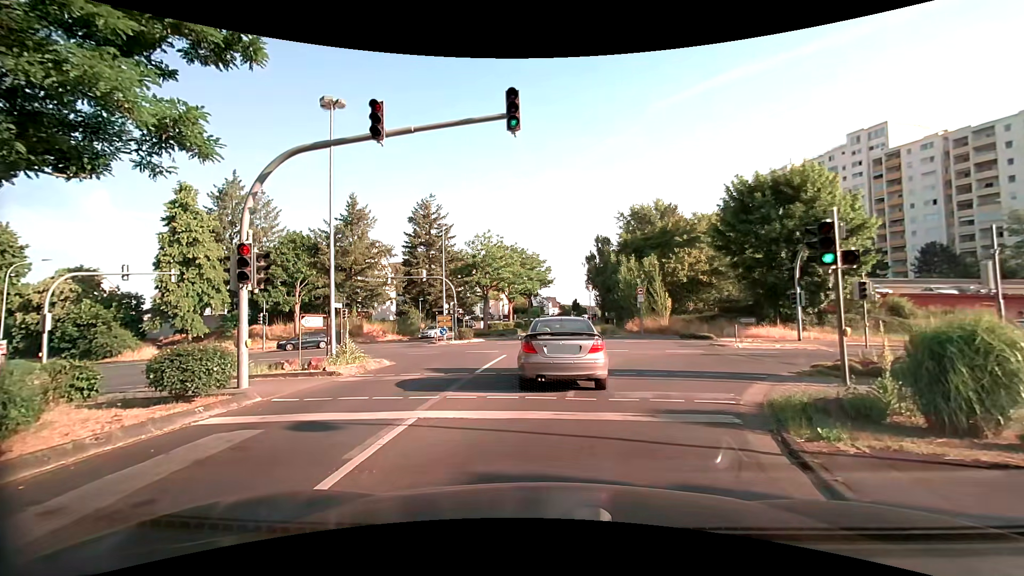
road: tertiary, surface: asphalt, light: Day
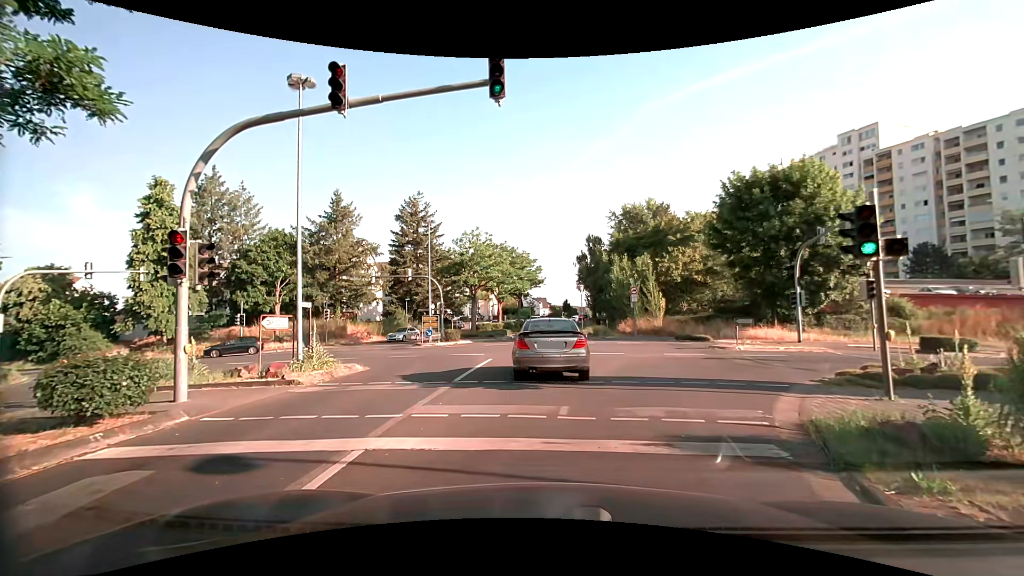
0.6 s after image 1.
(0.0, +1.8) m; 0°
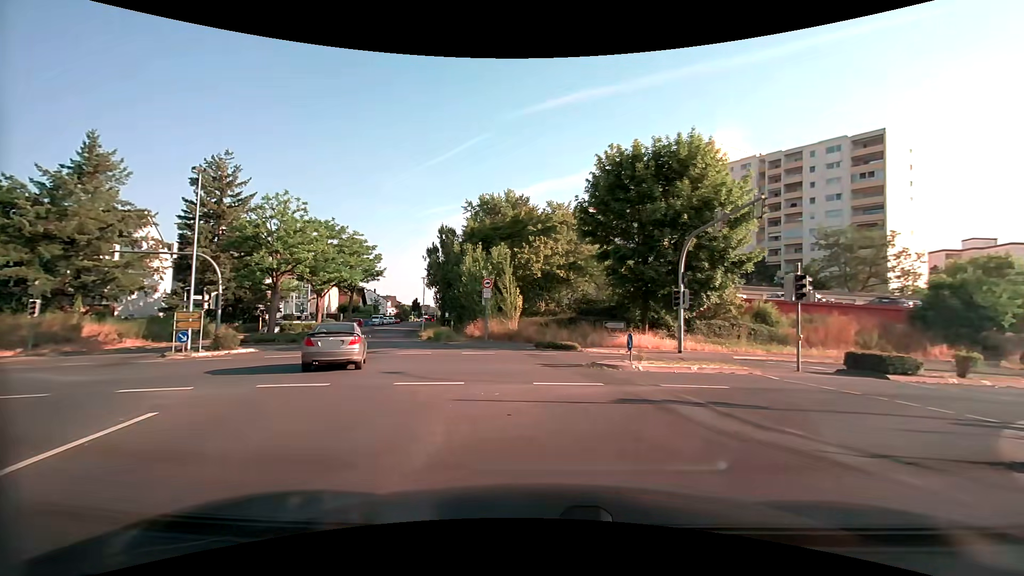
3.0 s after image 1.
(+1.1, +9.9) m; +16°
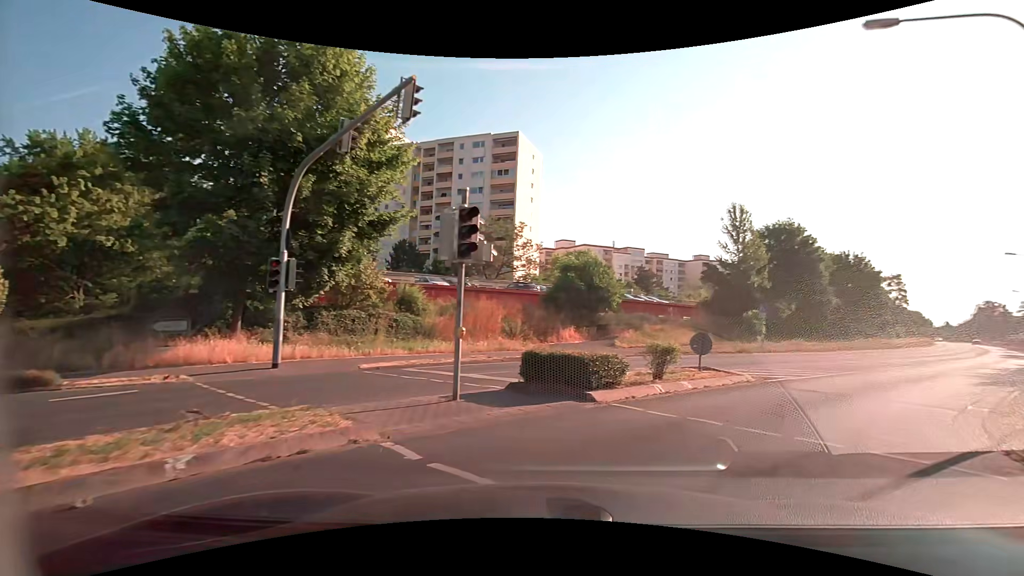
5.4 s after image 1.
(+3.5, +10.3) m; +36°
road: secondary
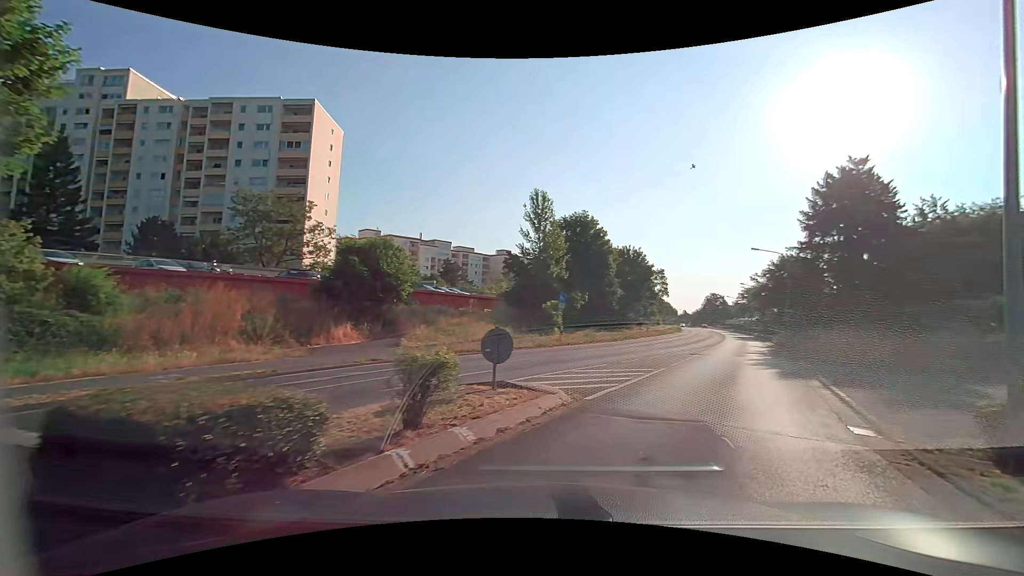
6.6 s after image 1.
(+1.3, +5.7) m; +24°
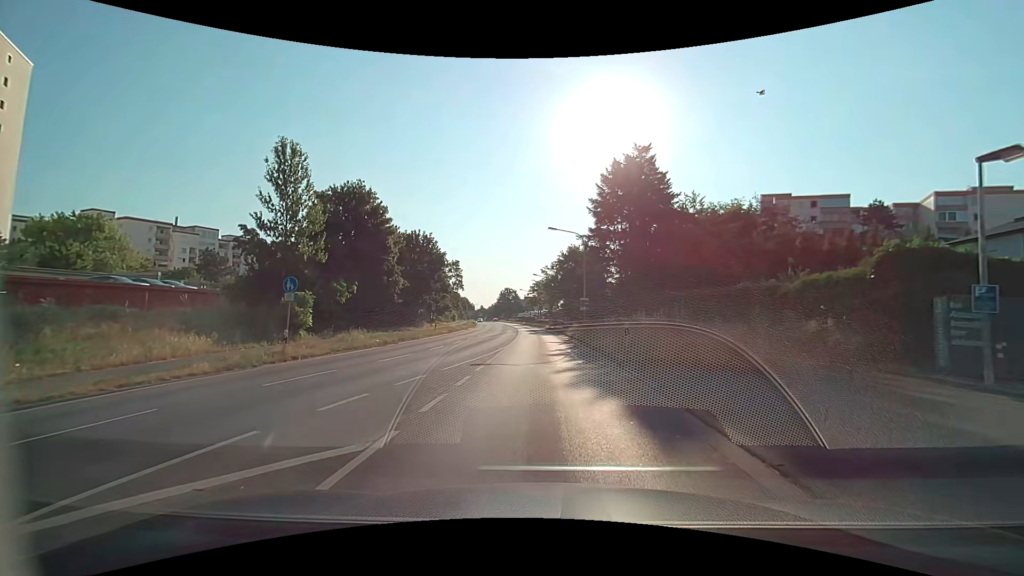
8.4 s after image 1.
(+2.4, +9.7) m; +23°
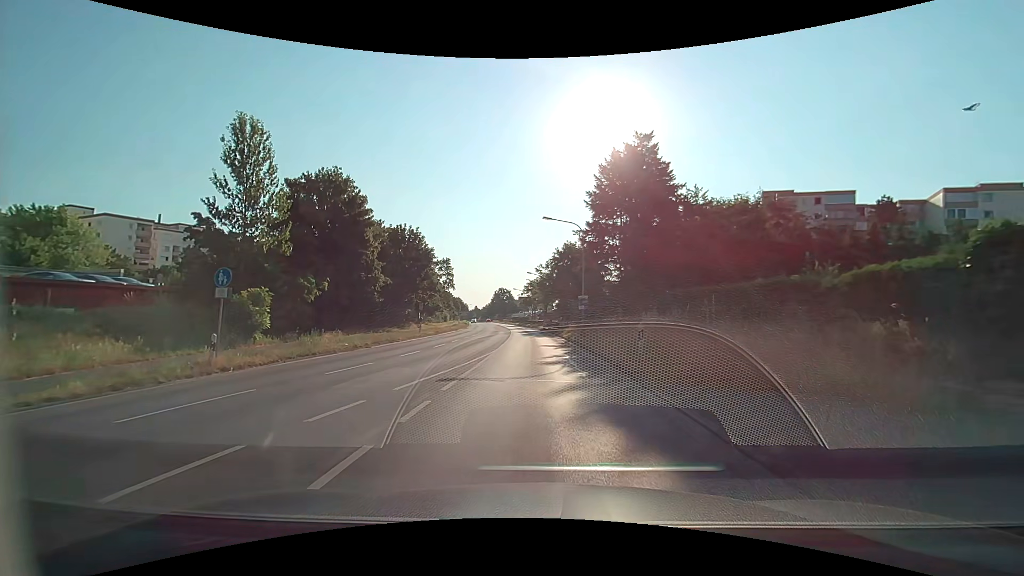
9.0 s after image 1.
(0.0, +3.8) m; 0°
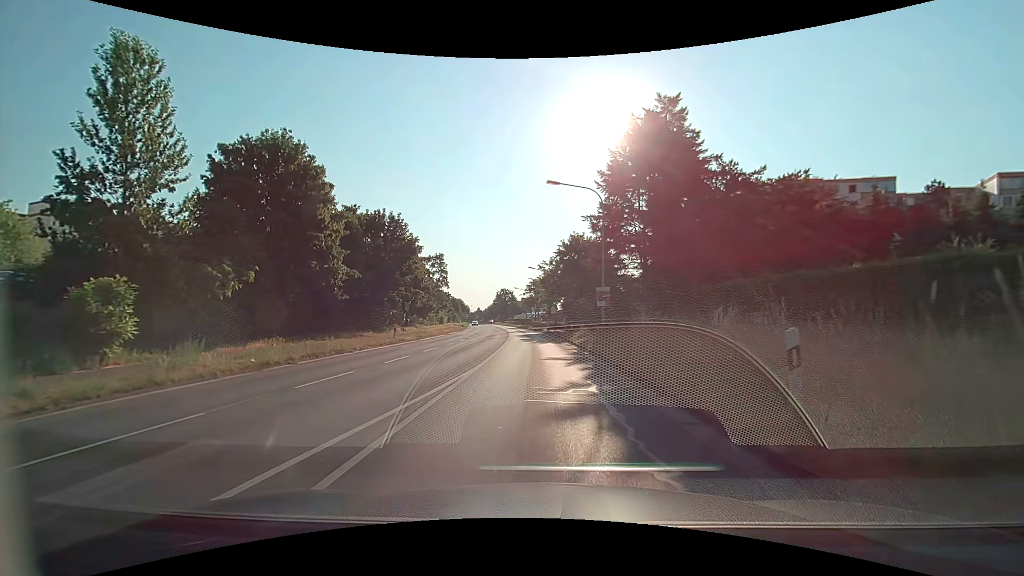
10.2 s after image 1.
(0.0, +8.6) m; 0°
(0, +10) (0, +20) (-1, +30) (-1, +40) (-2, +50) (-3, +60) (-3, +70) (-4, +80) (-6, +90) (-7, +100) m
